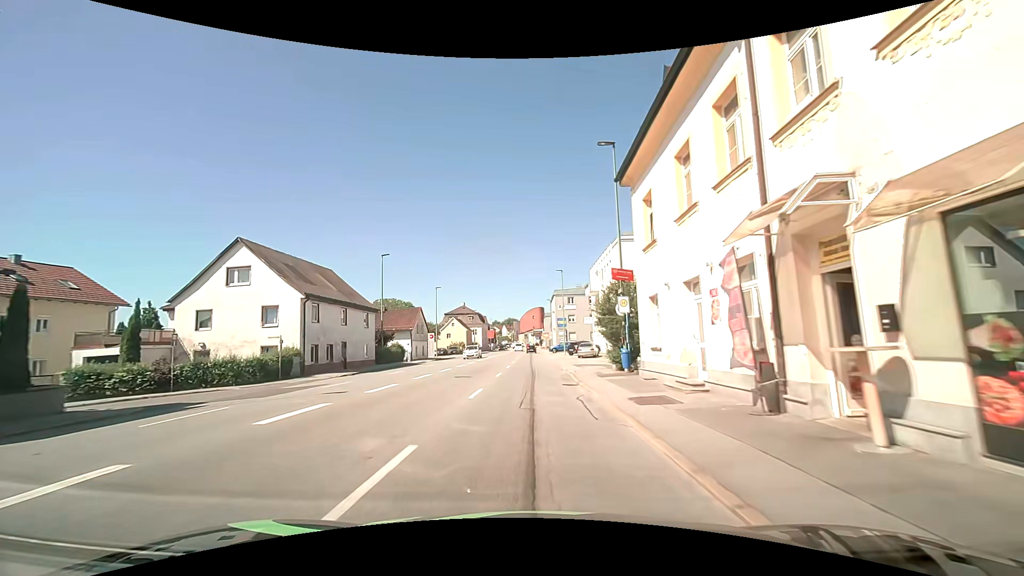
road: tertiary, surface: asphalt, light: Day
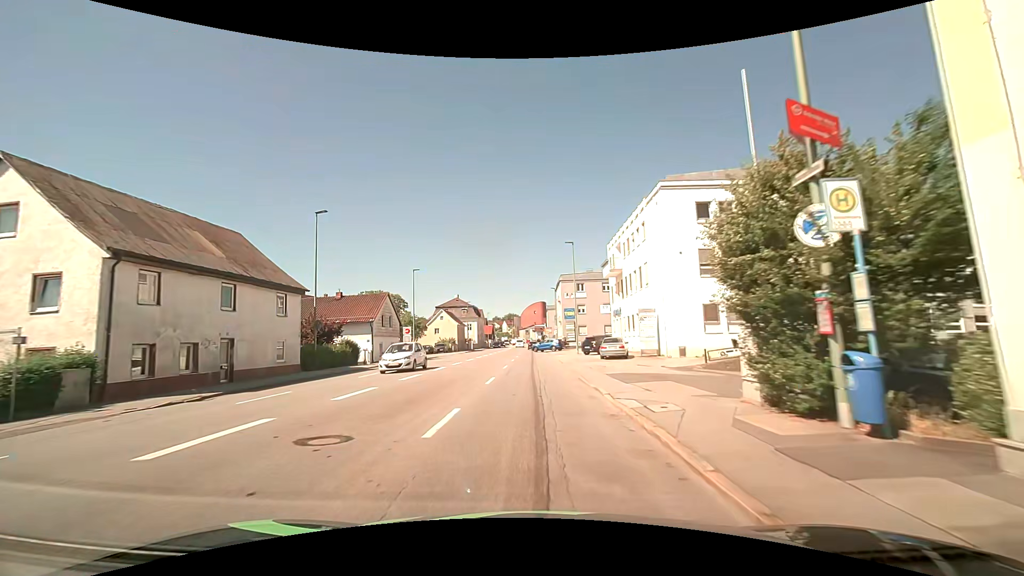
(0.0, +14.7) m; 0°
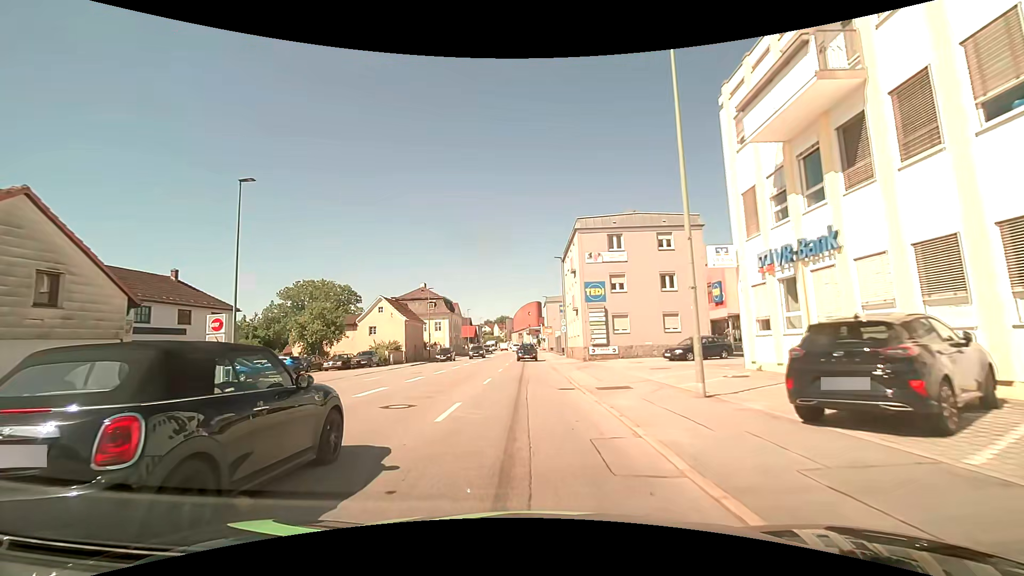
(+0.1, +33.8) m; 0°
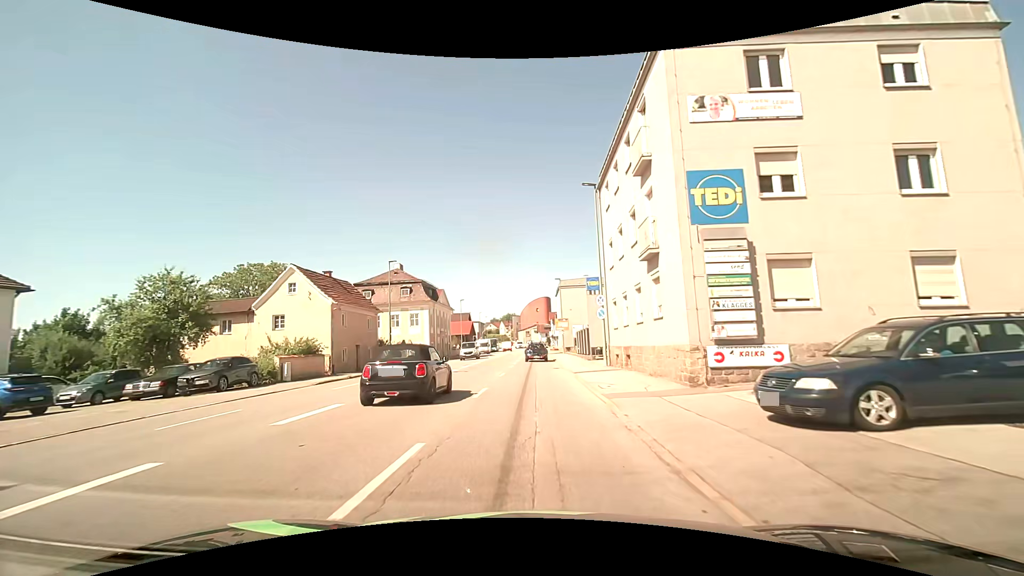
(-0.1, +22.9) m; -1°
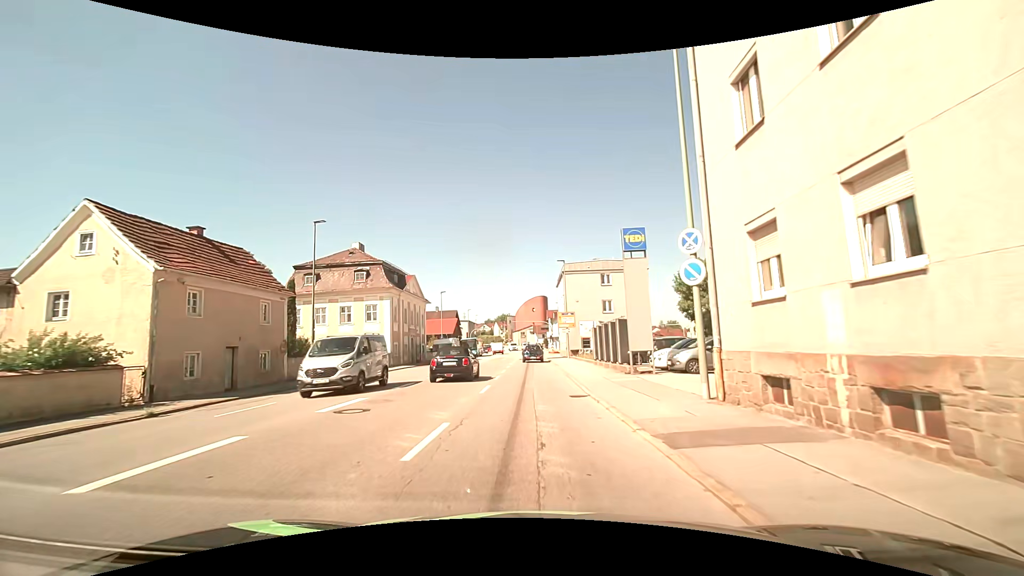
(+0.1, +16.0) m; 0°
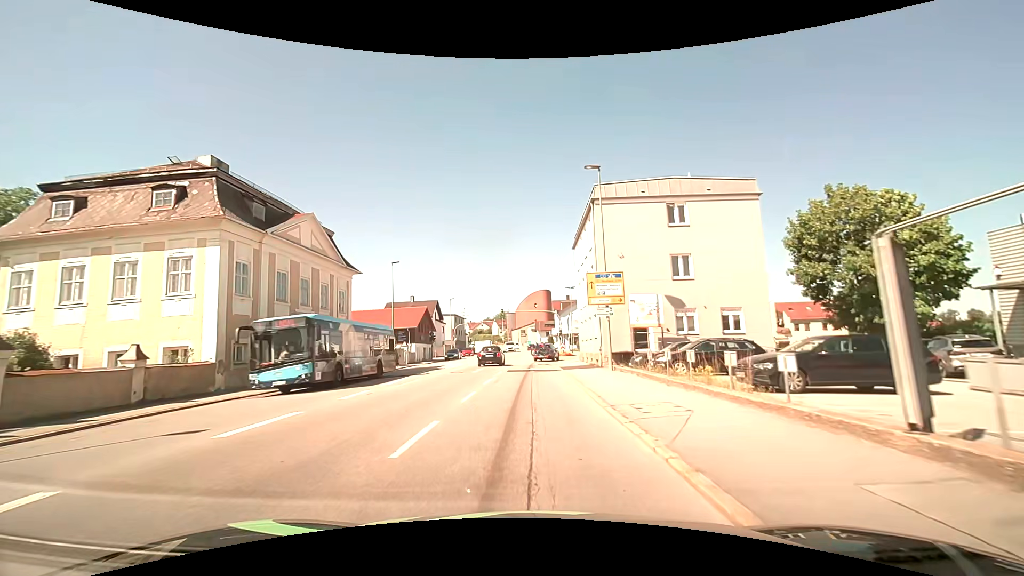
(+0.3, +27.3) m; 0°
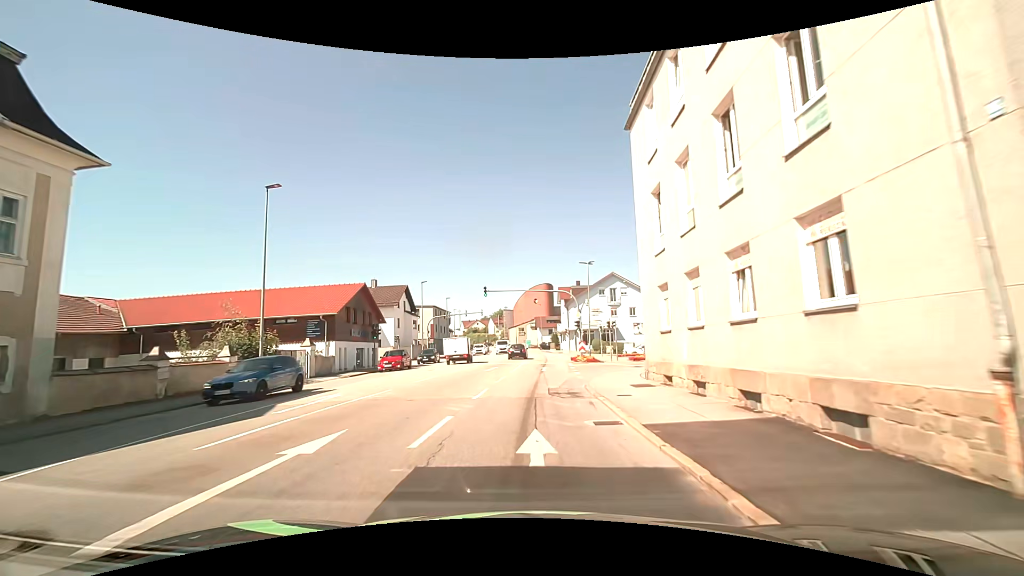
(-0.1, +23.9) m; 0°
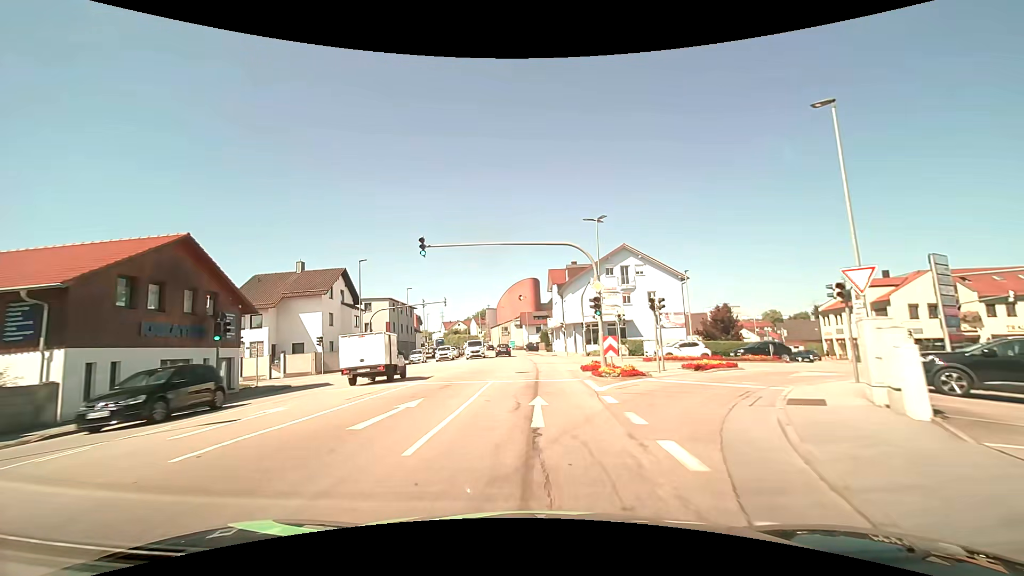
(+0.3, +19.0) m; +1°
(0, +10) (0, +20) (+1, +30) (0, +40) (0, +50) (0, +60) (-1, +70) (-2, +80) (-3, +90) (-5, +100) m
